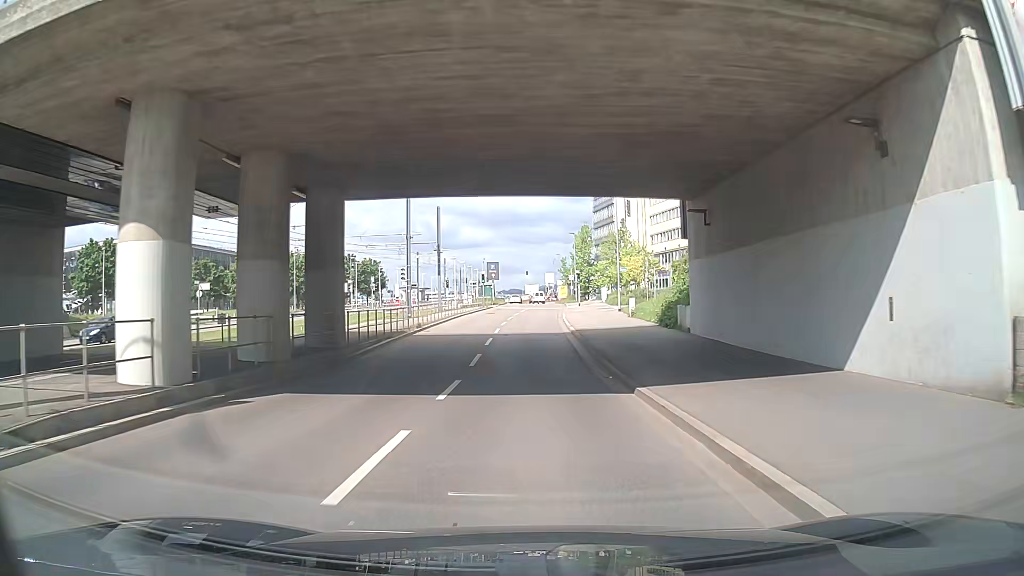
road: secondary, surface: asphalt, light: Day
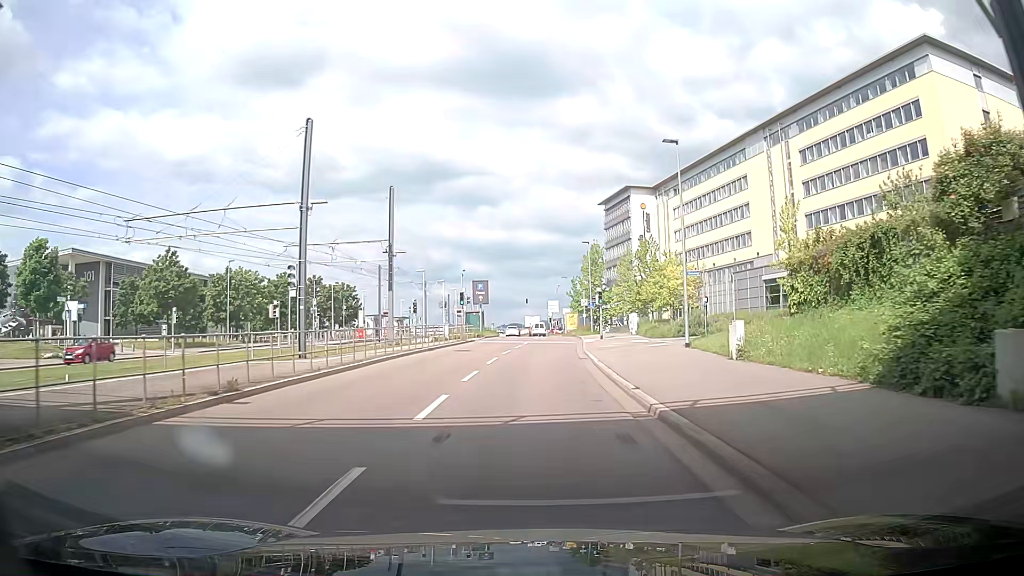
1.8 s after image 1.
(+0.3, +20.0) m; +3°
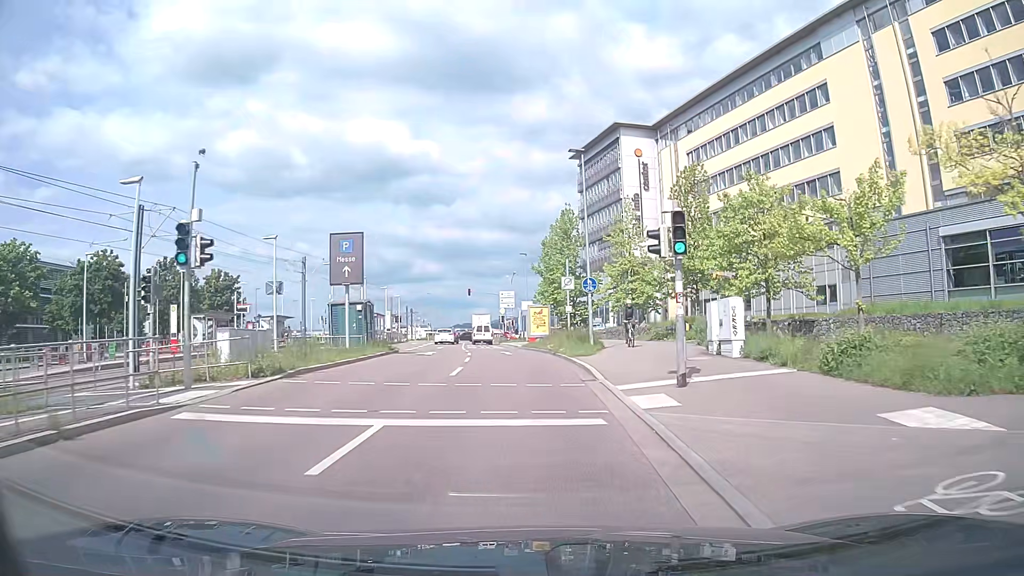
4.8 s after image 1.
(-0.5, +32.2) m; +2°
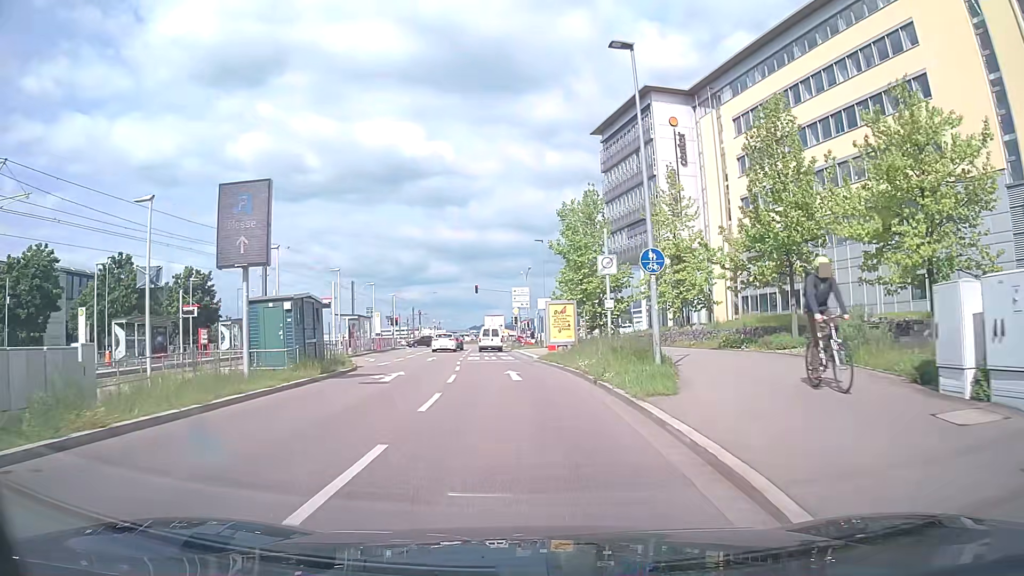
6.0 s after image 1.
(-0.1, +11.1) m; -2°
